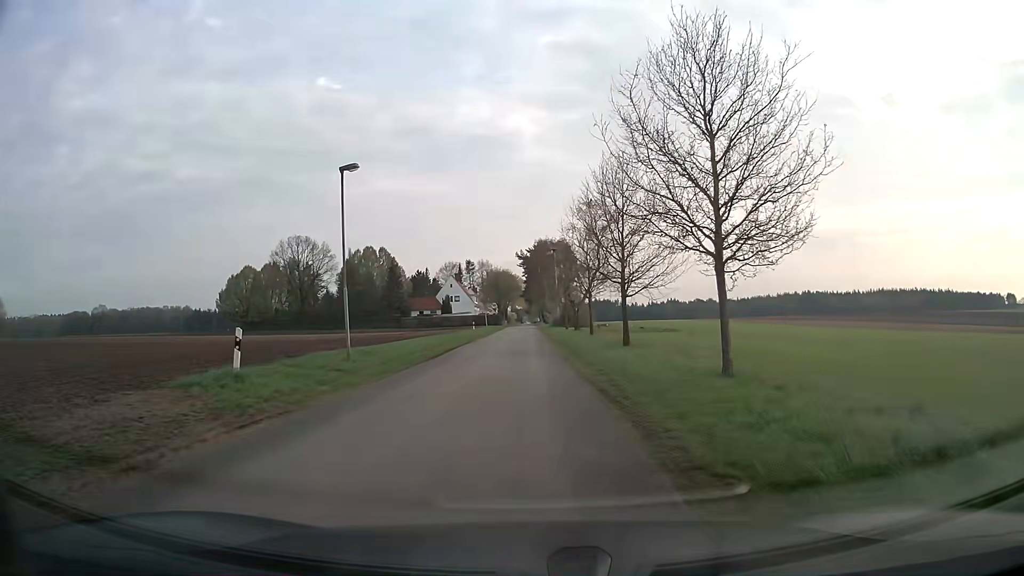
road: unclassified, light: Day
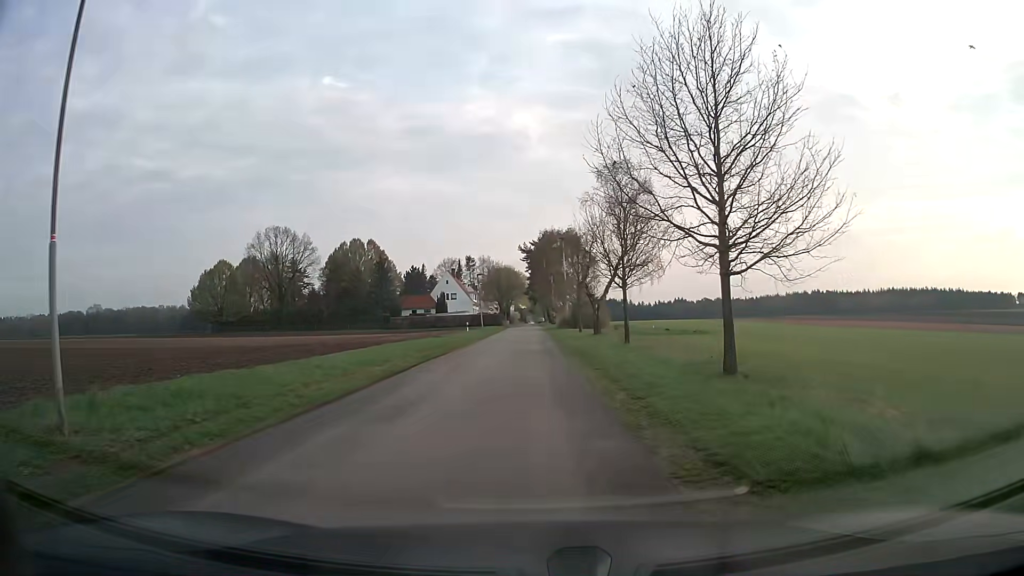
(+0.1, +13.6) m; 0°
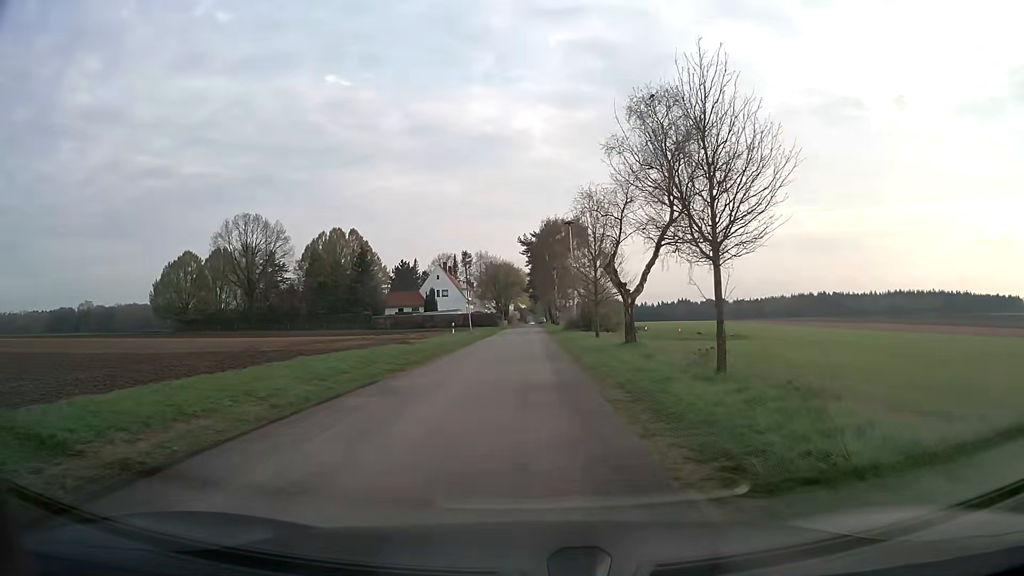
(0.0, +13.6) m; 0°
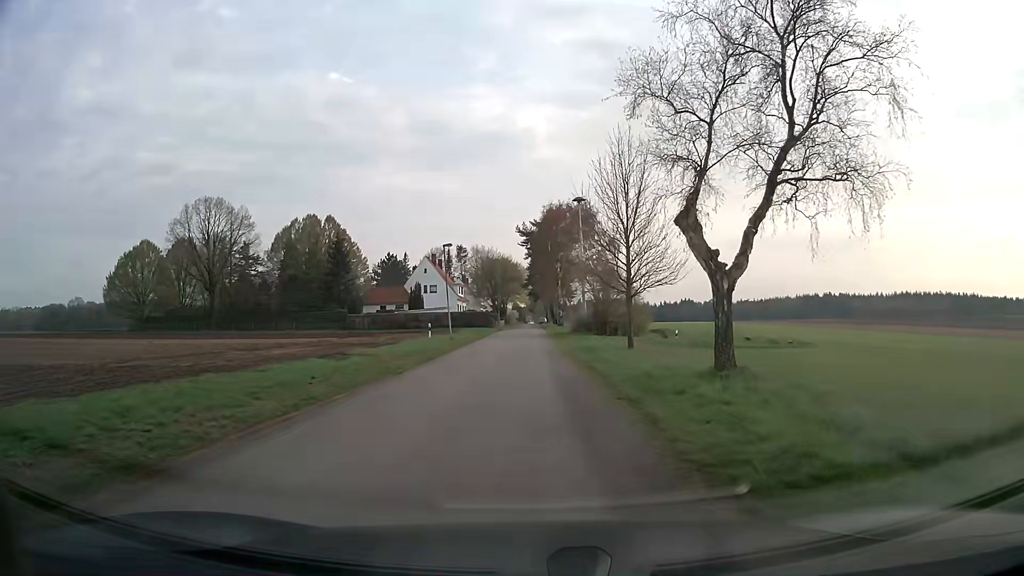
(+0.1, +13.5) m; 0°
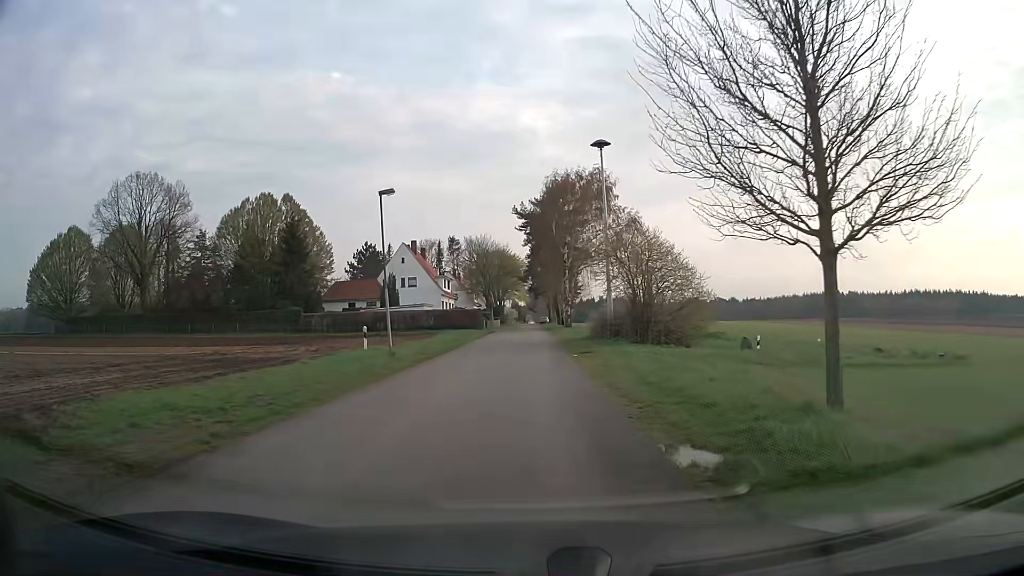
(+0.1, +18.1) m; 0°
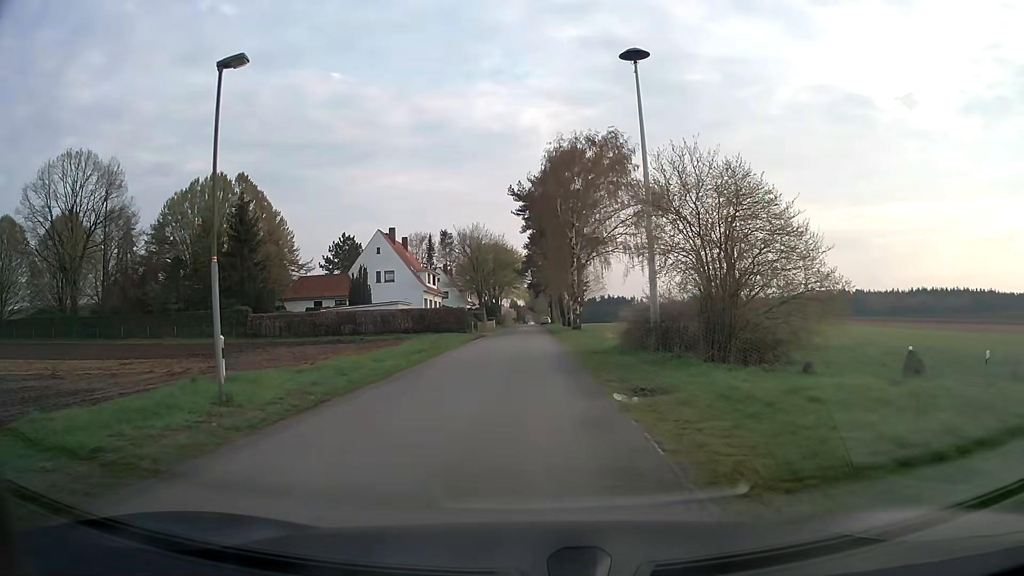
(+0.1, +13.6) m; 0°
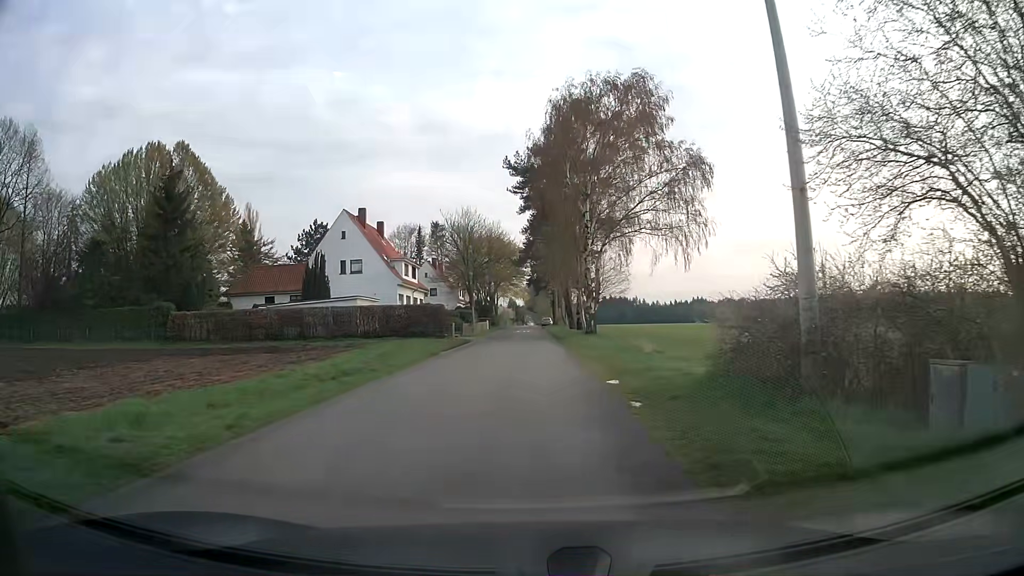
(0.0, +13.6) m; 0°
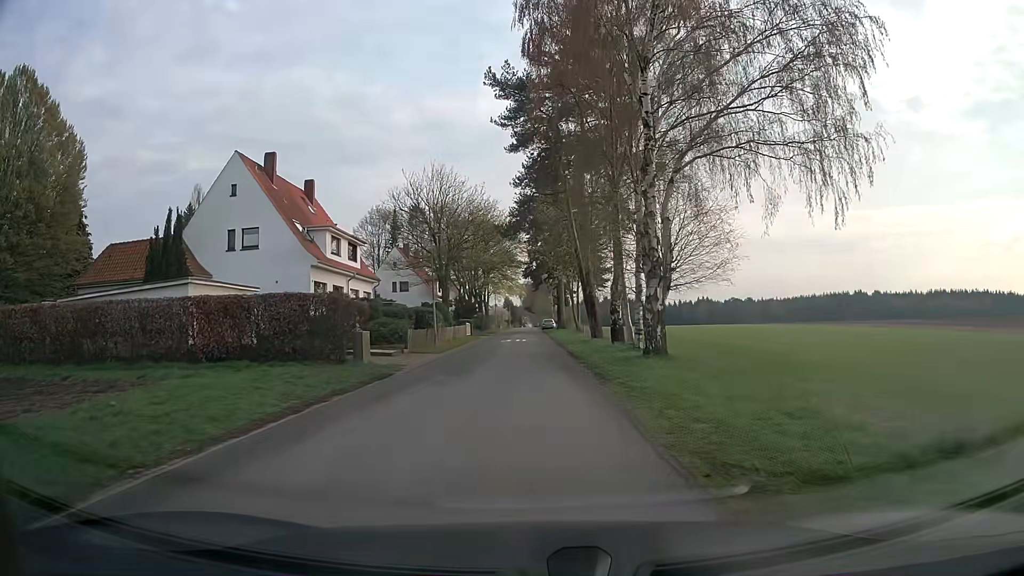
(+0.1, +22.4) m; 0°
(0, +10) (0, +20) (0, +30) (0, +40) (0, +50) (0, +60) (0, +70) (-1, +80) (-1, +90) (-1, +100) m
